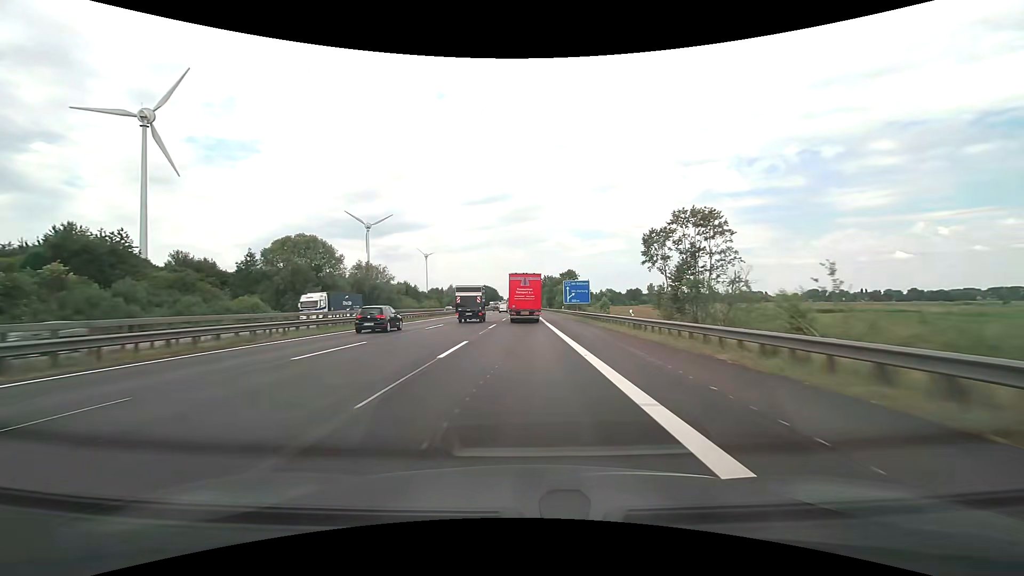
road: motorway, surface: asphalt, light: Day
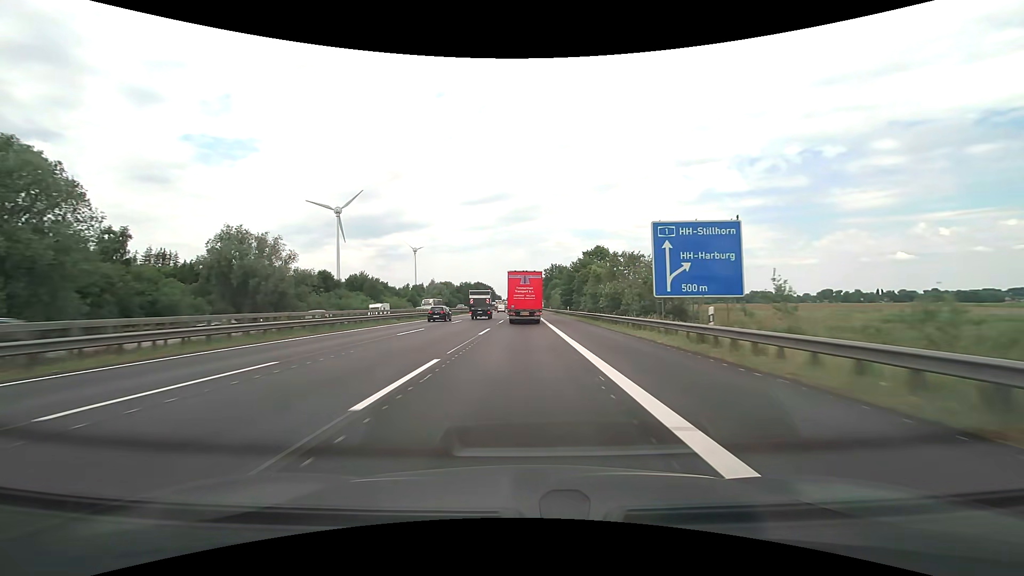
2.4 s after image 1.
(+0.1, +60.9) m; 0°
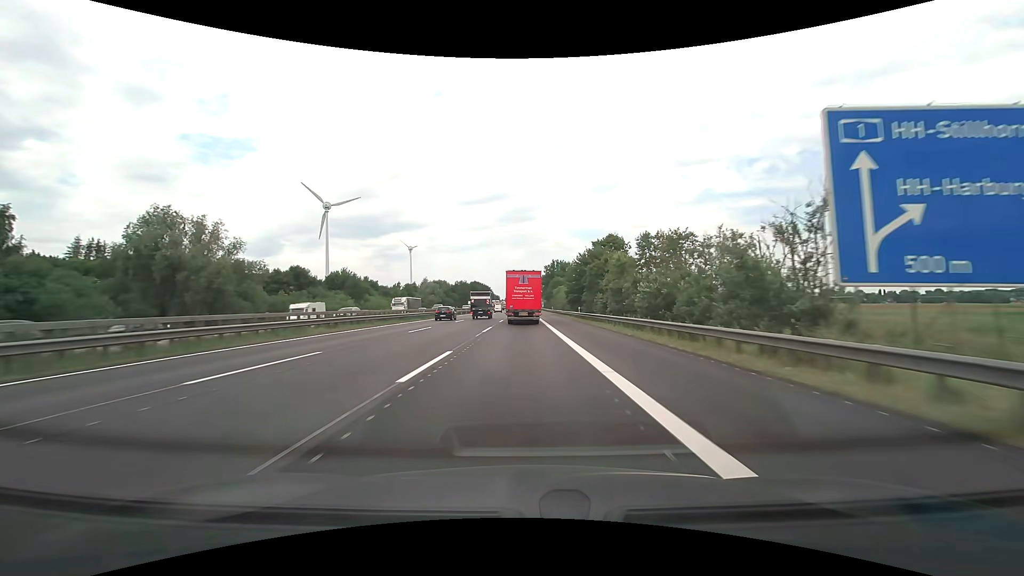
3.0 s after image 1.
(0.0, +15.2) m; 0°
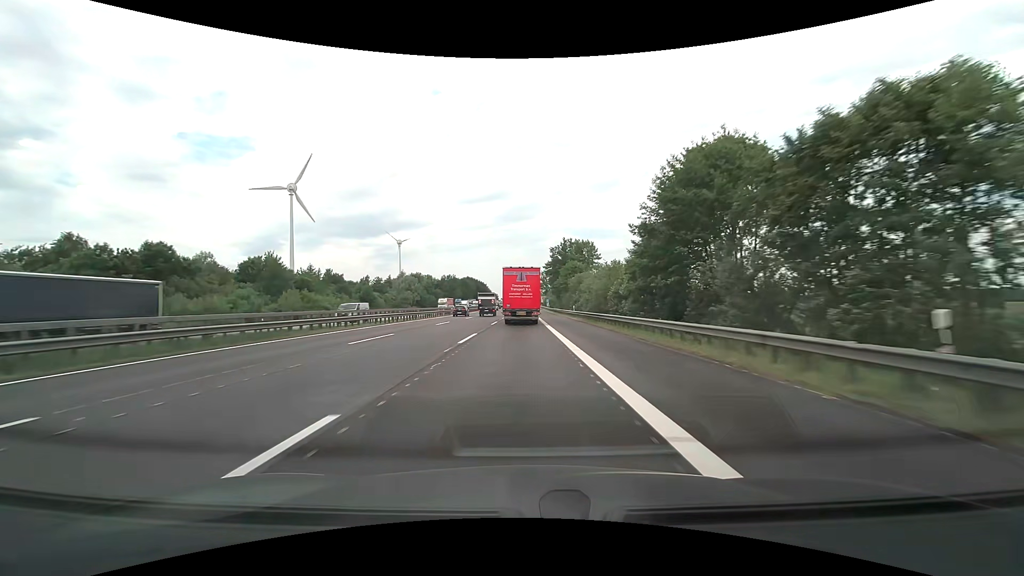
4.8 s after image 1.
(0.0, +44.9) m; 0°
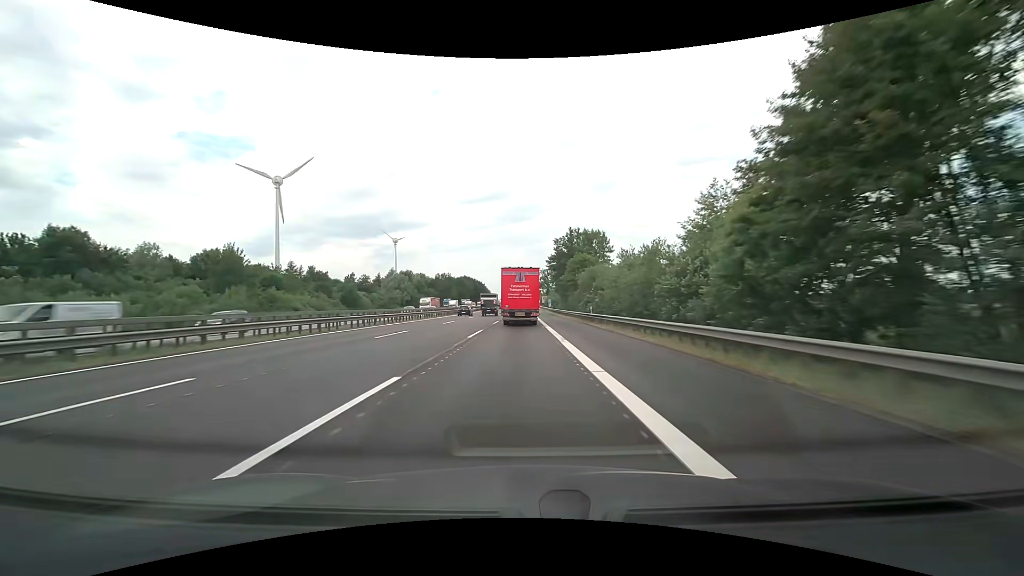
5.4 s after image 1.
(0.0, +14.7) m; 0°
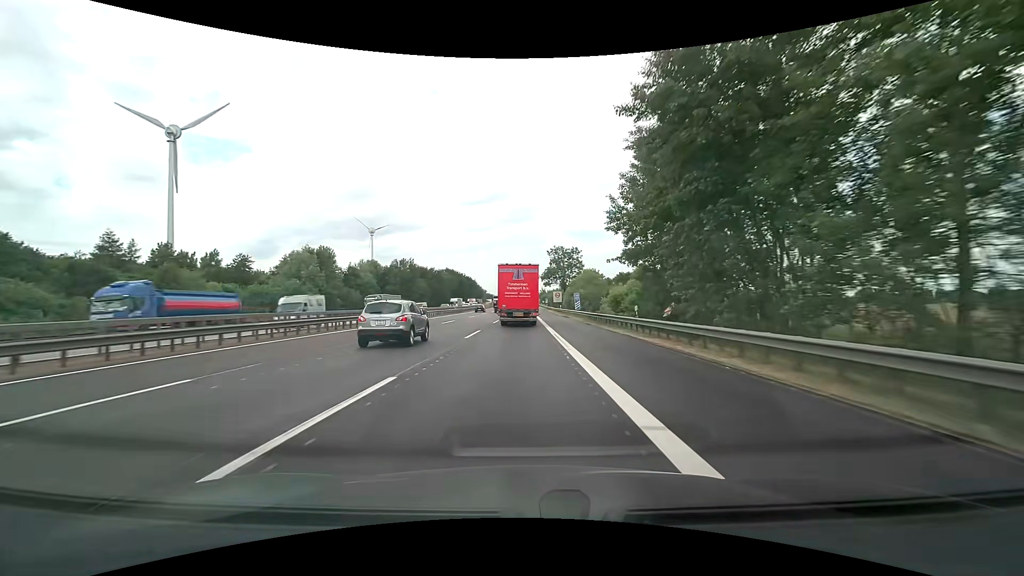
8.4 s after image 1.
(-0.2, +72.3) m; 0°
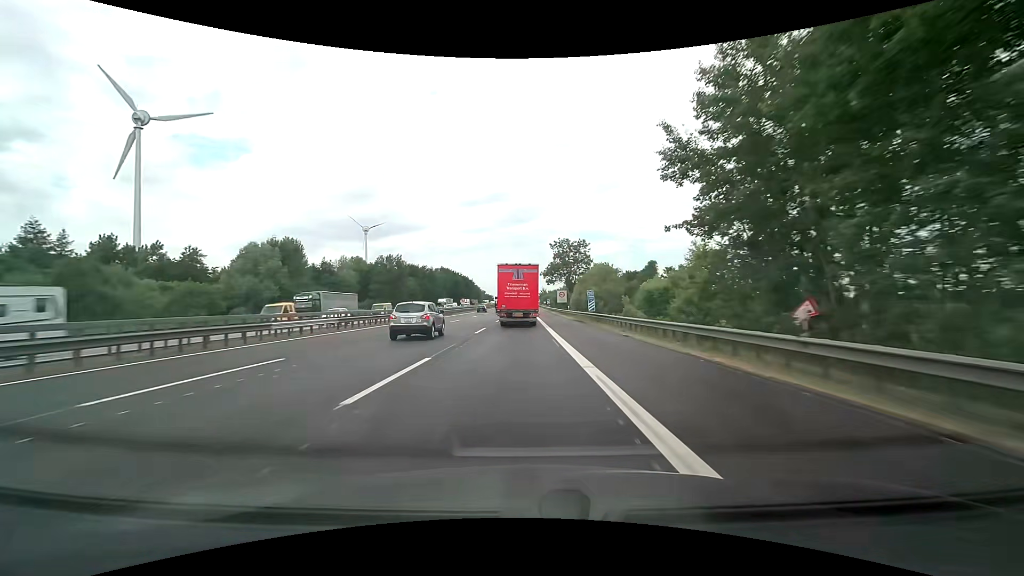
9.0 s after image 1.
(0.0, +14.3) m; 0°
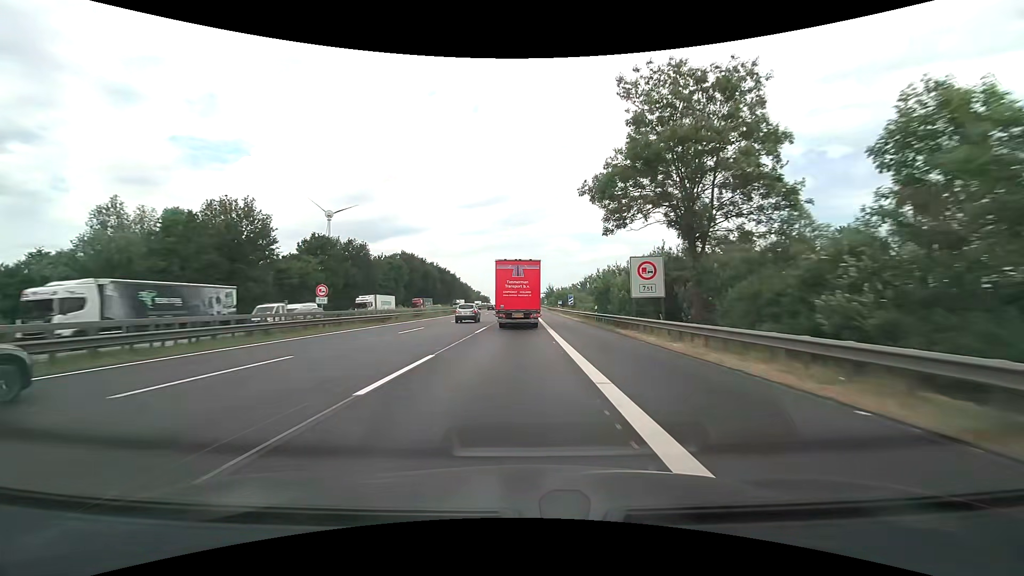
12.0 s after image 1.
(+0.1, +71.6) m; 0°
(0, +10) (0, +20) (0, +30) (0, +40) (0, +50) (0, +60) (0, +70) (0, +80) (0, +90) (0, +100) m
